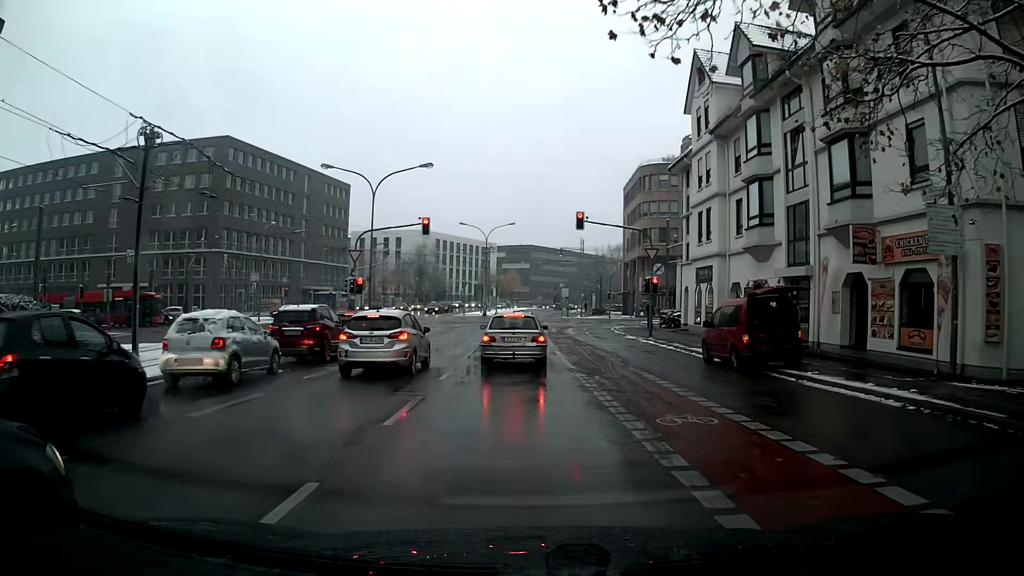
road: secondary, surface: asphalt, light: Day
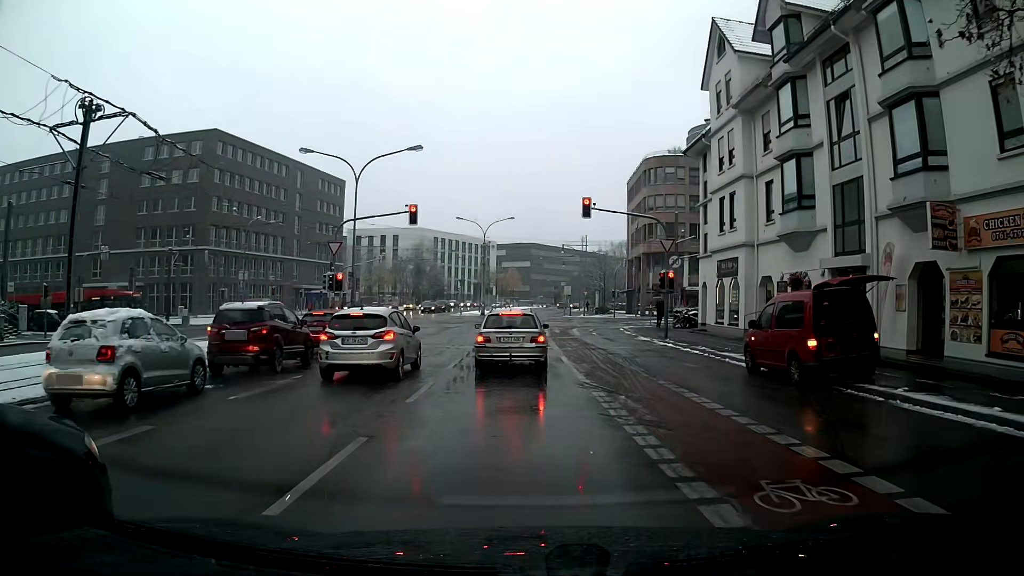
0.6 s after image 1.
(0.0, +3.9) m; -2°
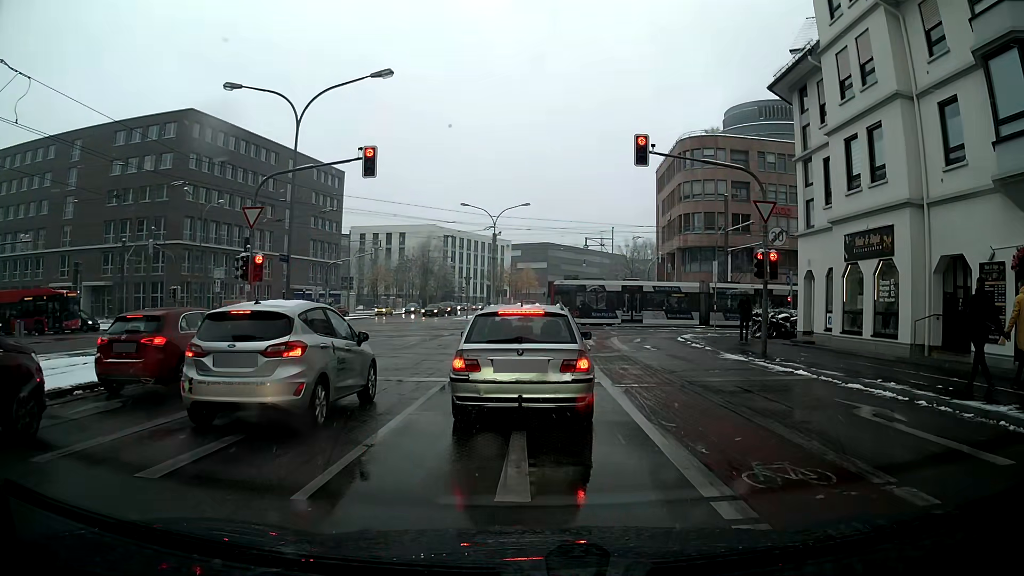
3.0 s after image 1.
(-0.2, +11.3) m; 0°
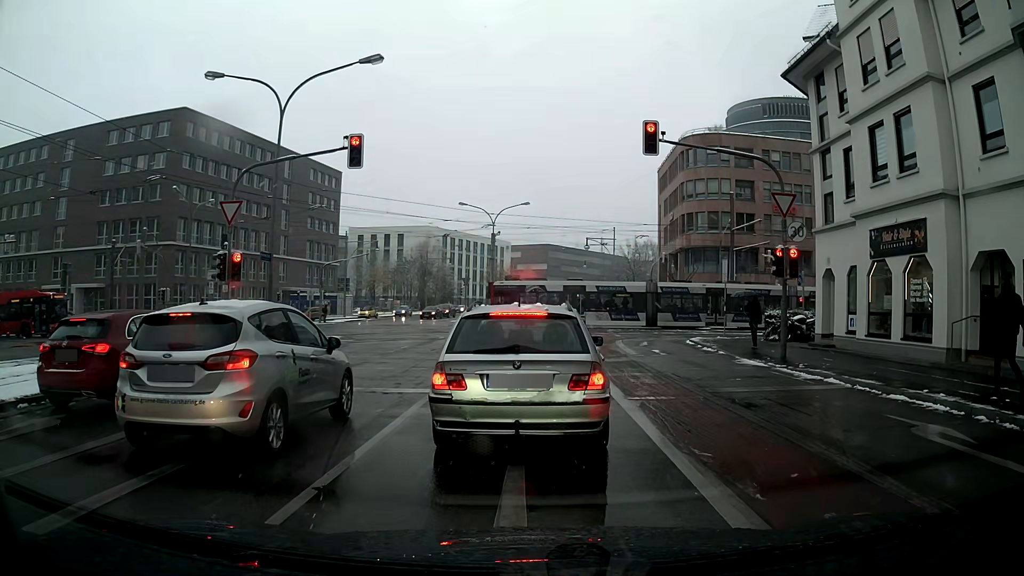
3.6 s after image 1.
(0.0, +1.5) m; 0°
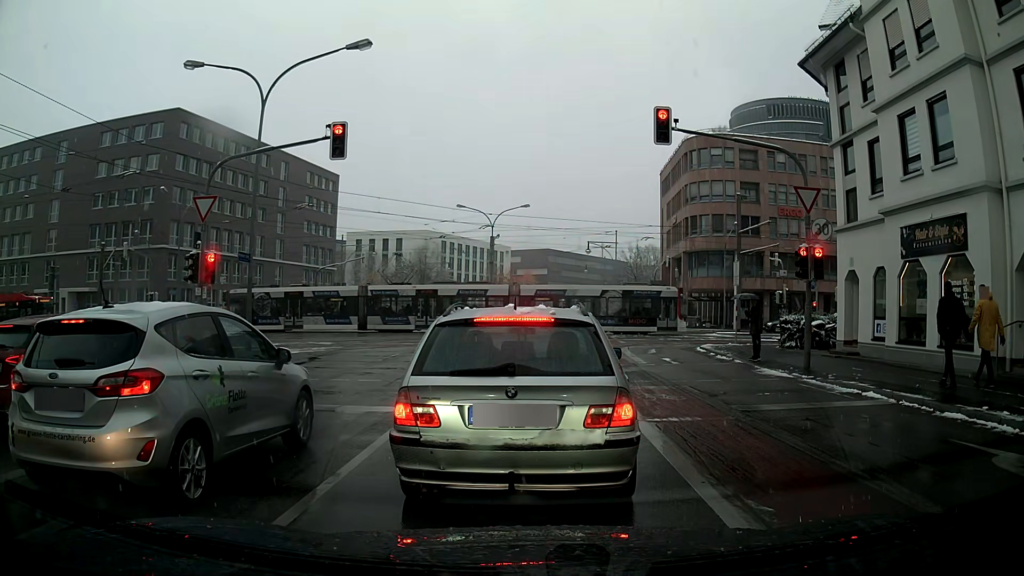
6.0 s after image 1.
(0.0, +1.6) m; 0°
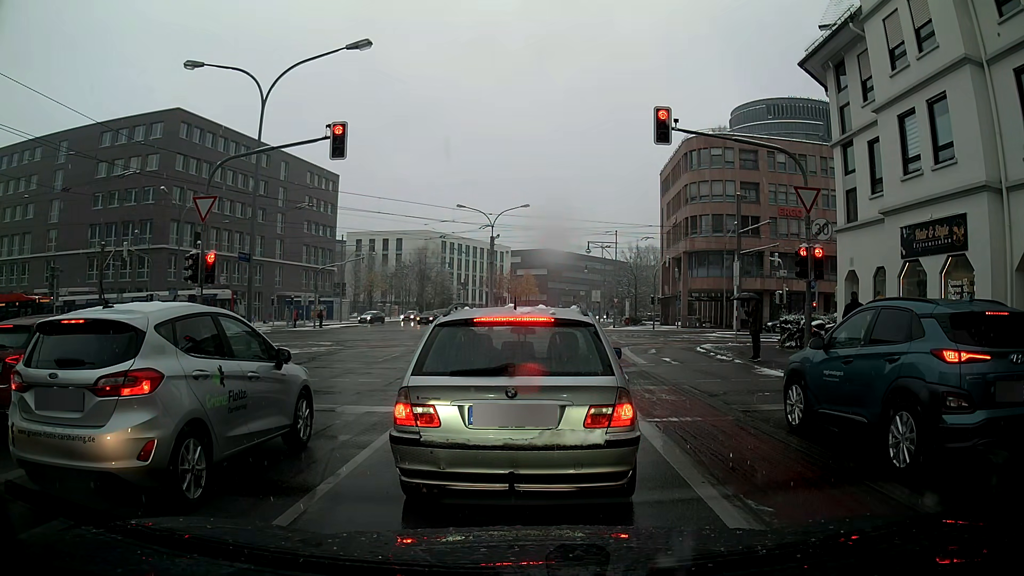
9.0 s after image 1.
(0.0, 0.0) m; 0°
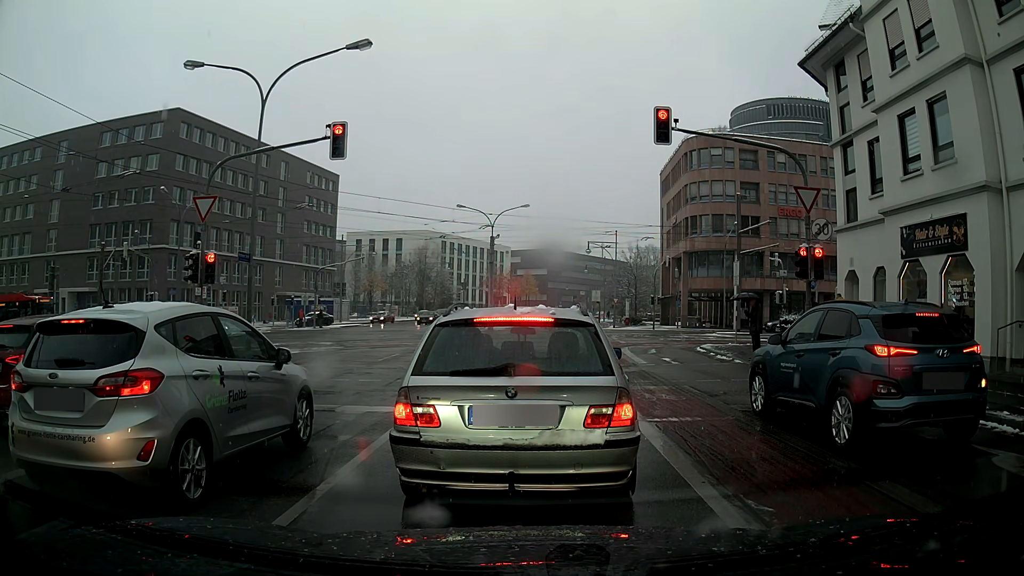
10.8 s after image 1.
(0.0, 0.0) m; 0°
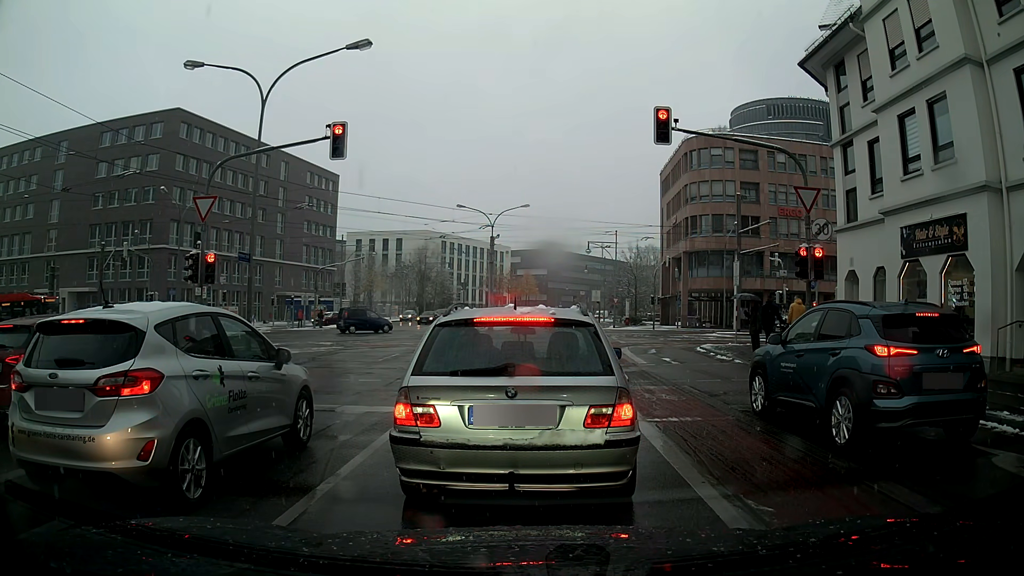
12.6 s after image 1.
(0.0, 0.0) m; 0°
